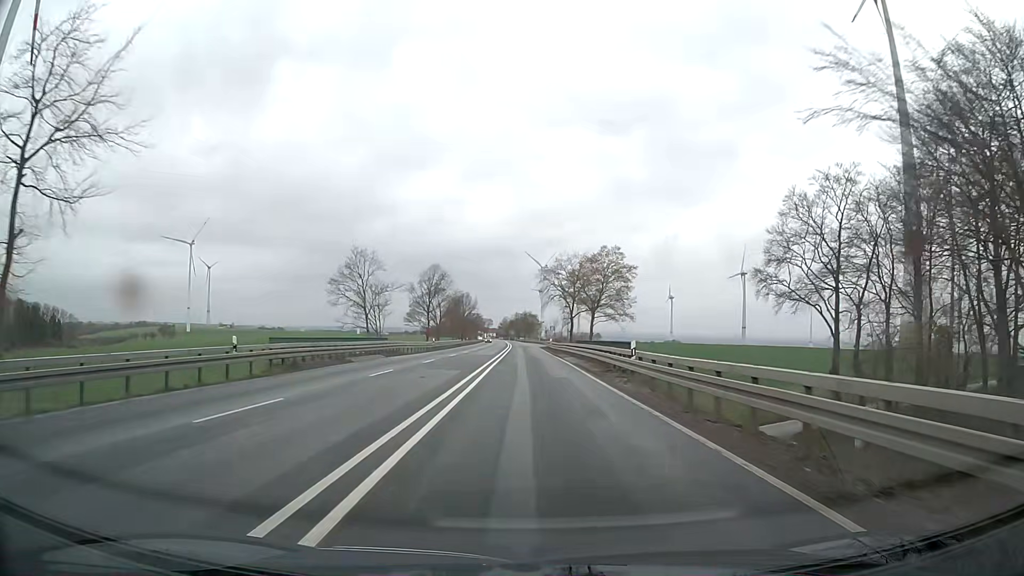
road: primary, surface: asphalt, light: Day
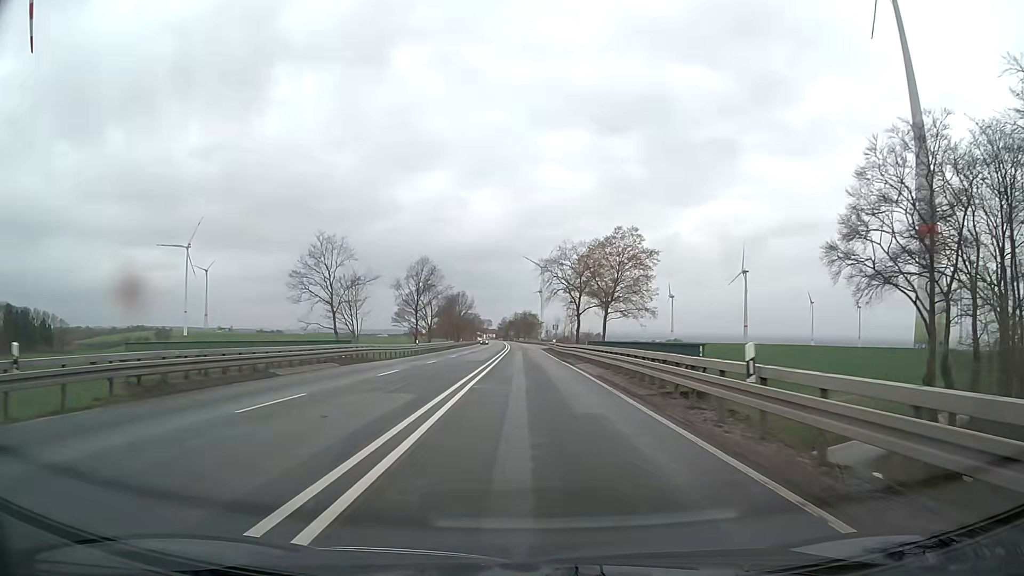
(+0.1, +10.8) m; +1°
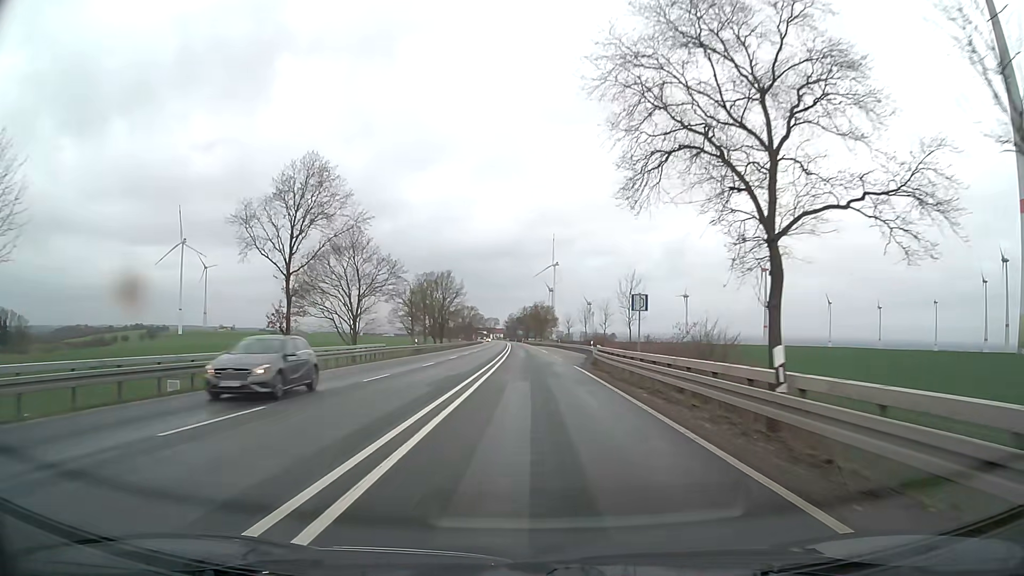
(-0.5, +53.9) m; -1°
(0, +10) (0, +20) (0, +30) (0, +40) (0, +50) (0, +60) (0, +70) (0, +80) (-1, +90) (-1, +100) m
